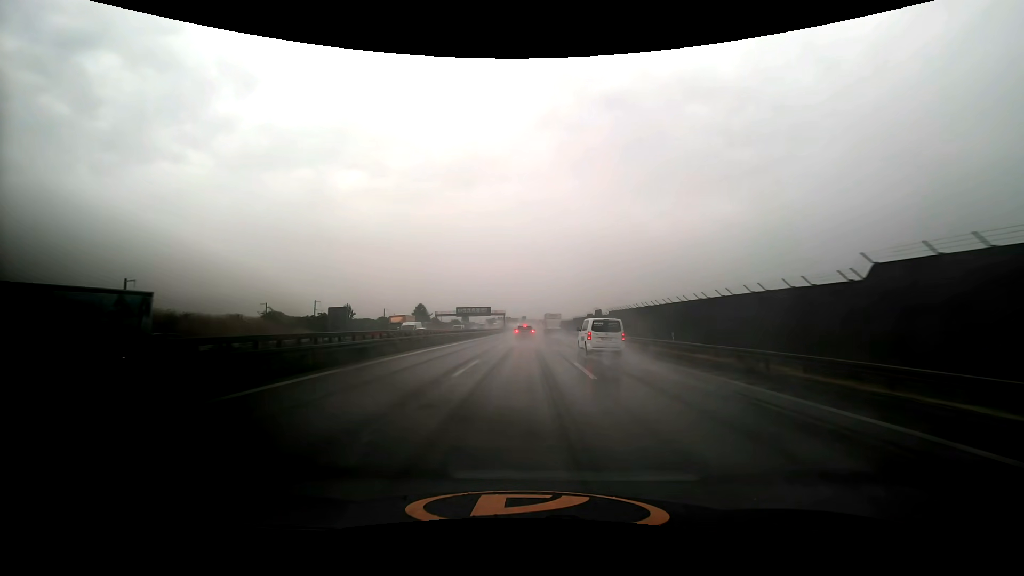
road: motorway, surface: asphalt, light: Day
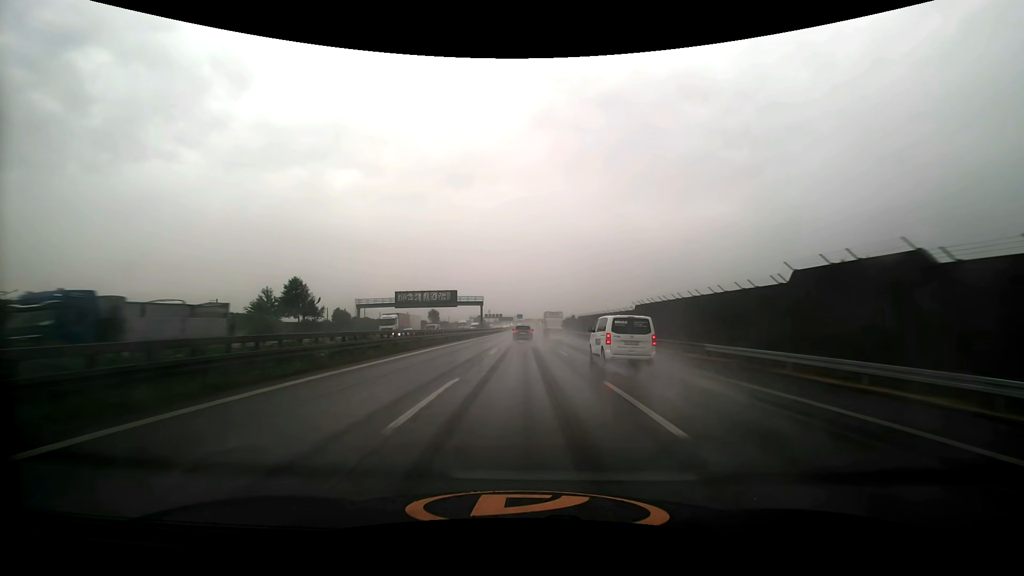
(+0.3, +79.2) m; 0°
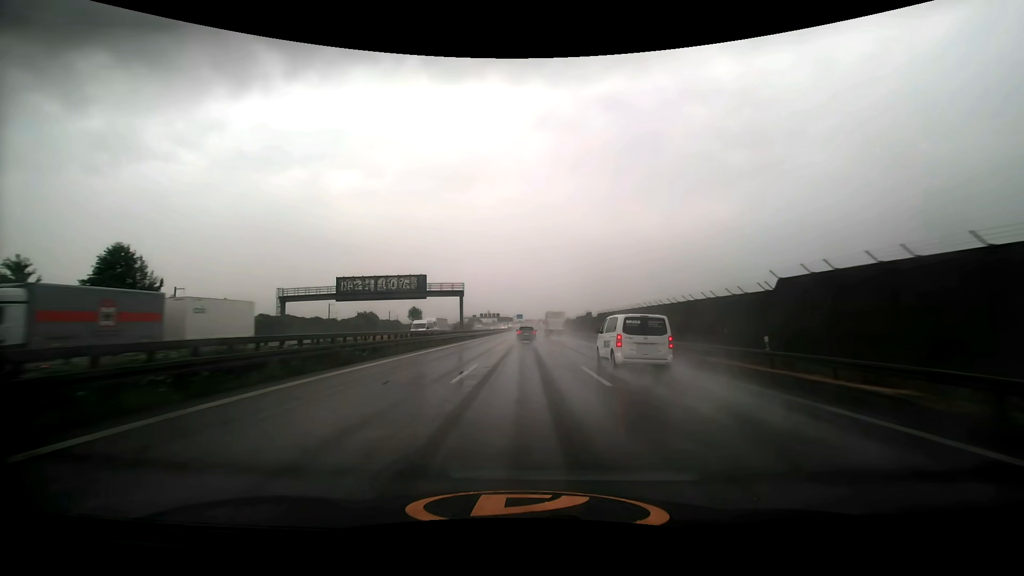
(0.0, +30.7) m; 0°
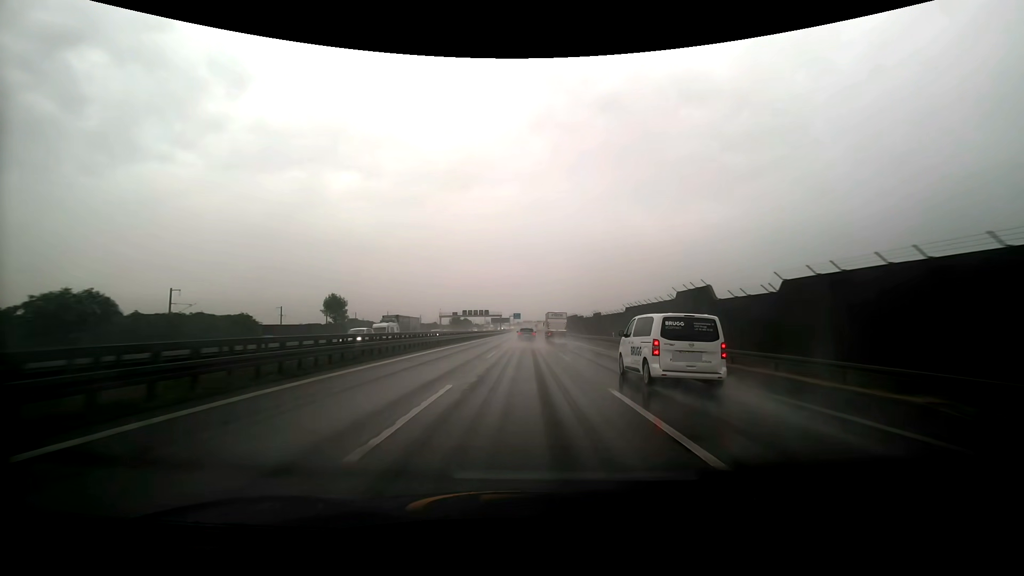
(0.0, +60.9) m; 0°
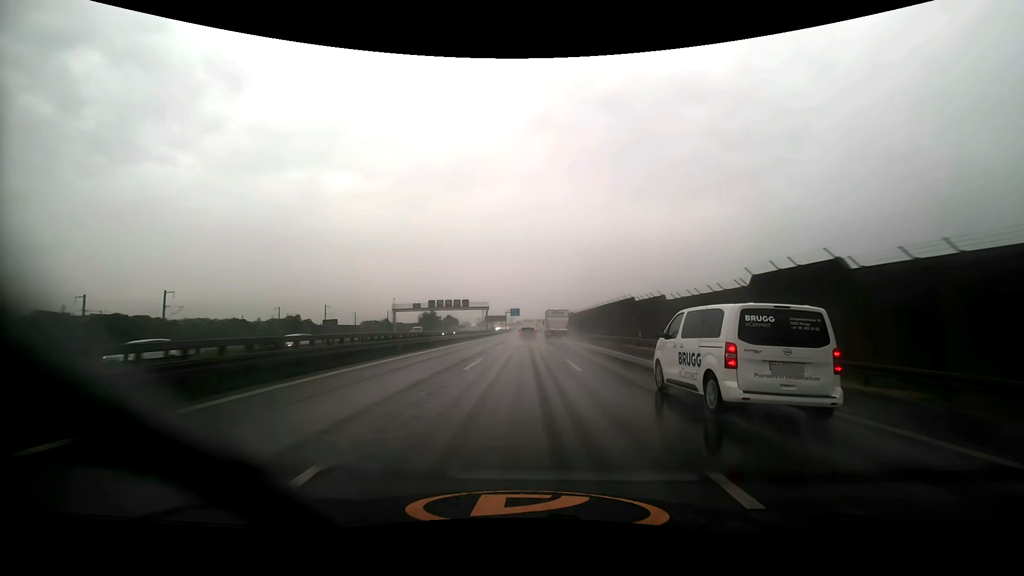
(+0.1, +61.7) m; 0°
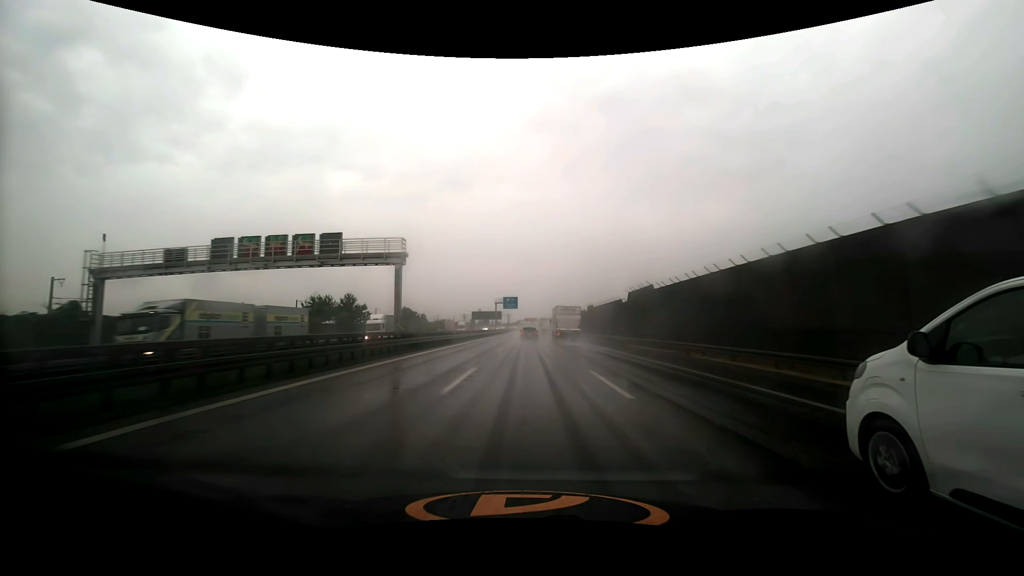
(-0.4, +79.0) m; 0°
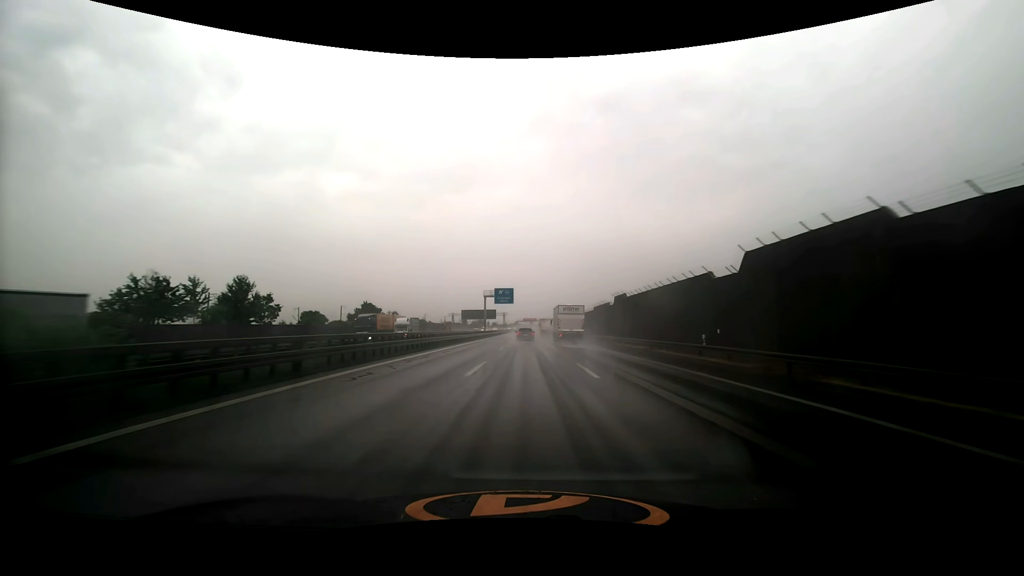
(0.0, +31.9) m; 0°
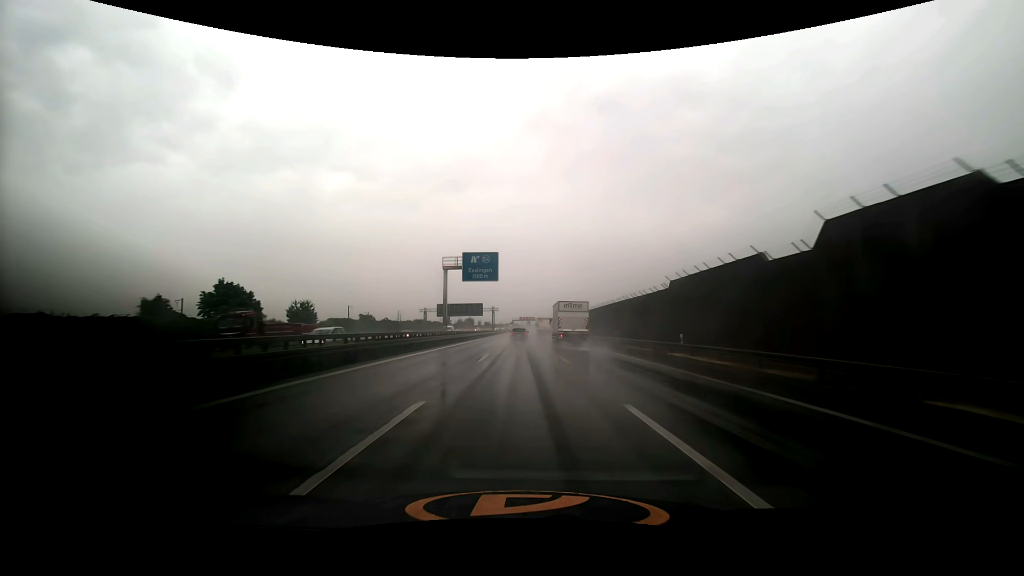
(+0.2, +48.2) m; 0°
(0, +10) (0, +20) (0, +30) (0, +40) (0, +50) (0, +60) (0, +70) (0, +80) (0, +90) (0, +100) m
